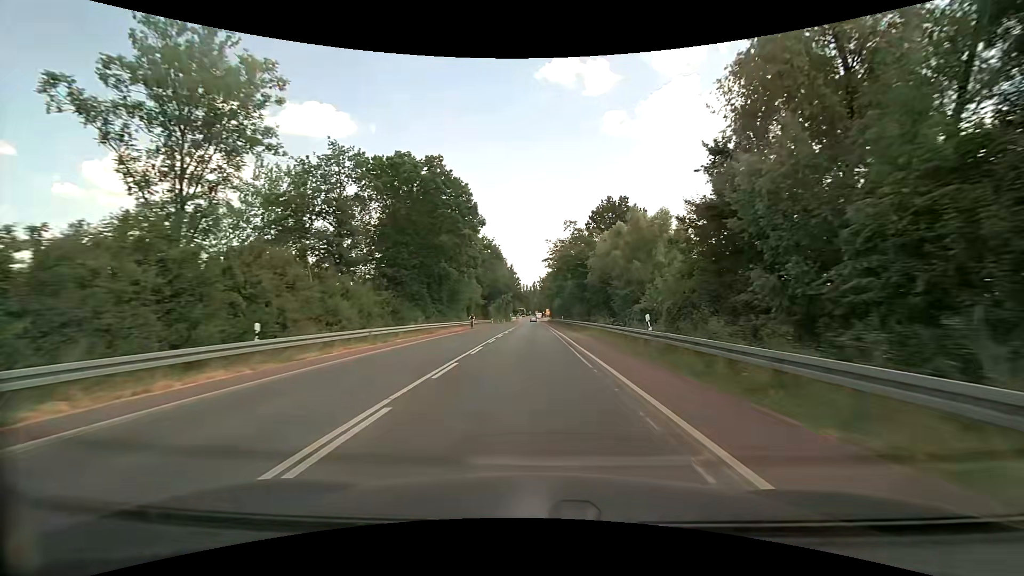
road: secondary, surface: asphalt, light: Day
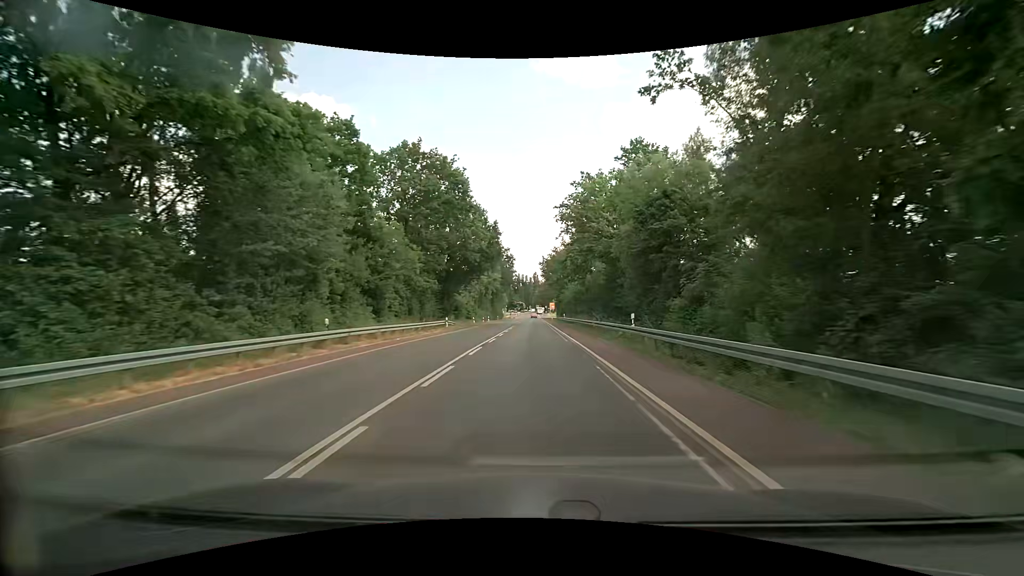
(+0.1, +51.2) m; 0°
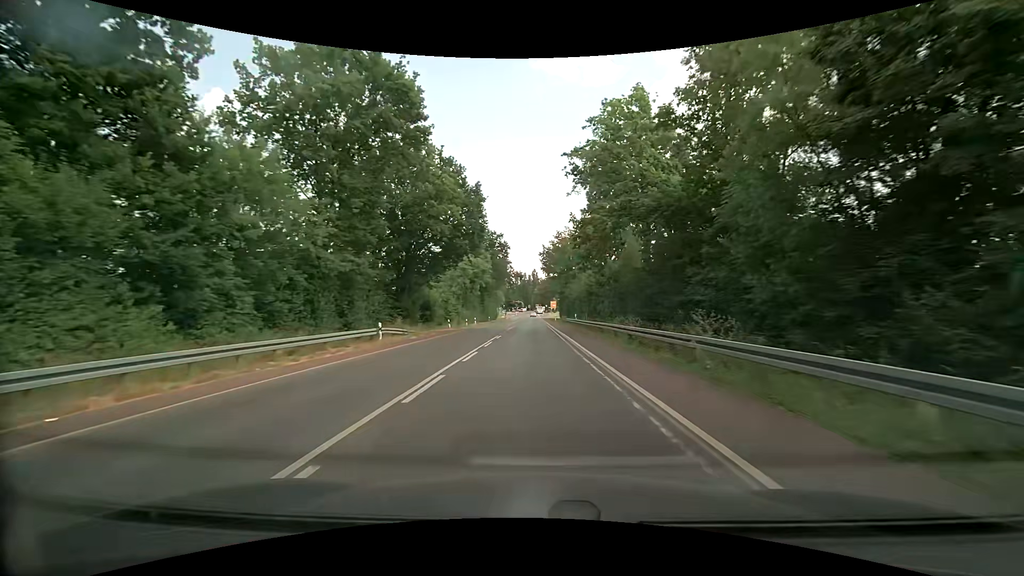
(+0.1, +20.1) m; 0°
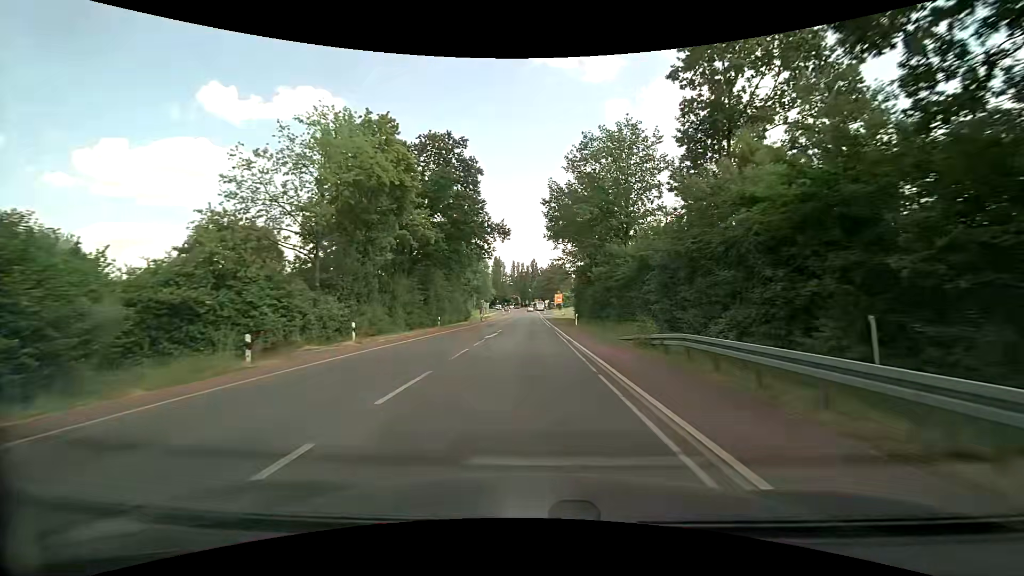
(+0.4, +48.2) m; +1°
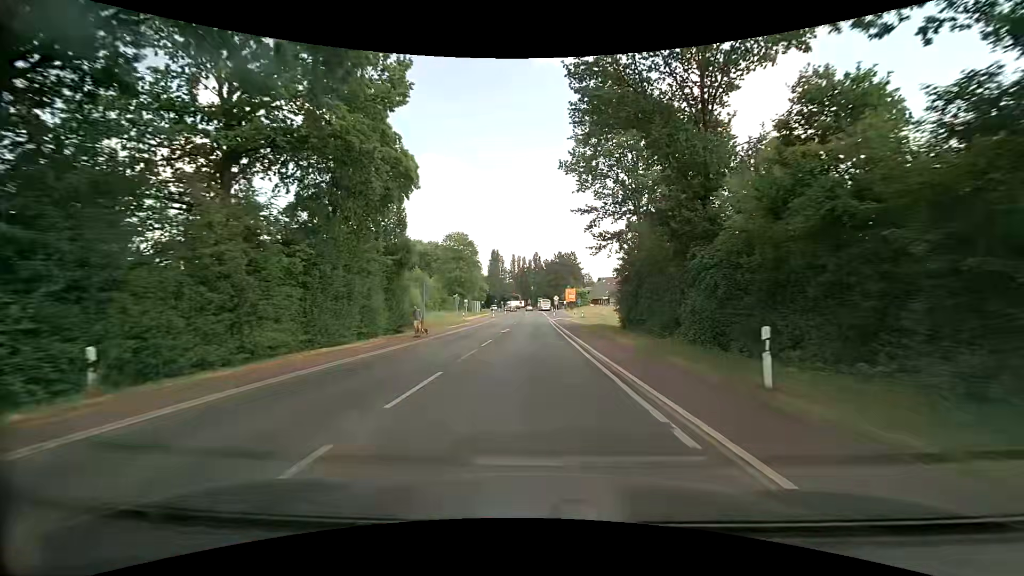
(-0.3, +35.9) m; 0°
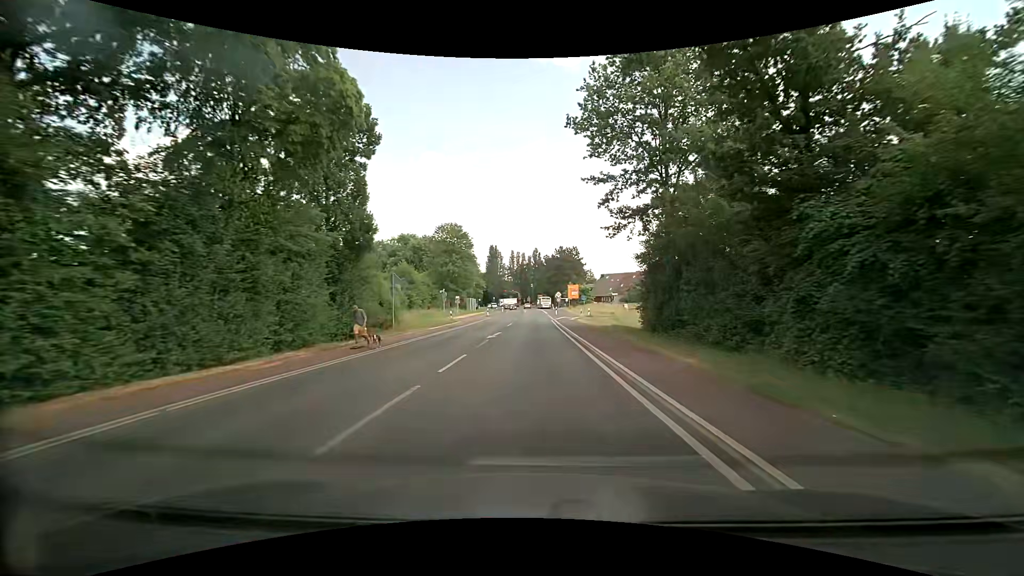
(0.0, +8.4) m; +1°
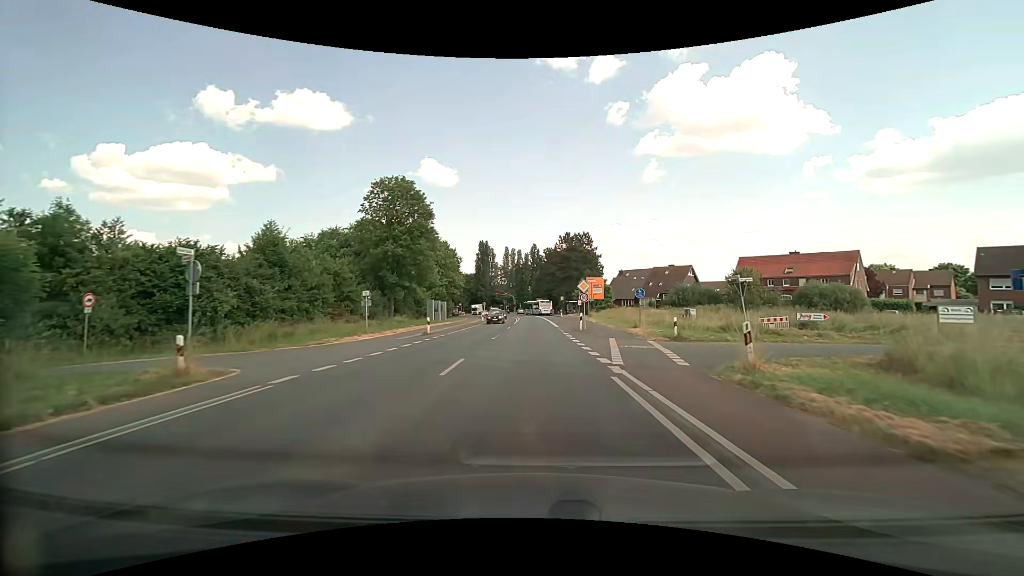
(-0.5, +37.3) m; -1°
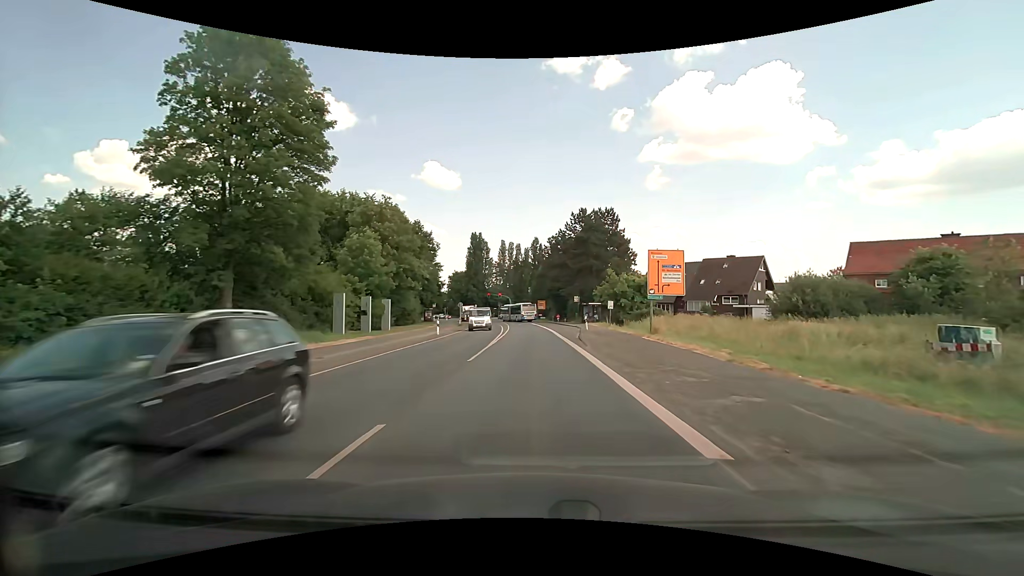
(0.0, +32.1) m; 0°
(0, +10) (0, +20) (0, +30) (0, +40) (-1, +50) (-1, +60) (-2, +70) (-3, +80) (-4, +90) (-6, +100) m
